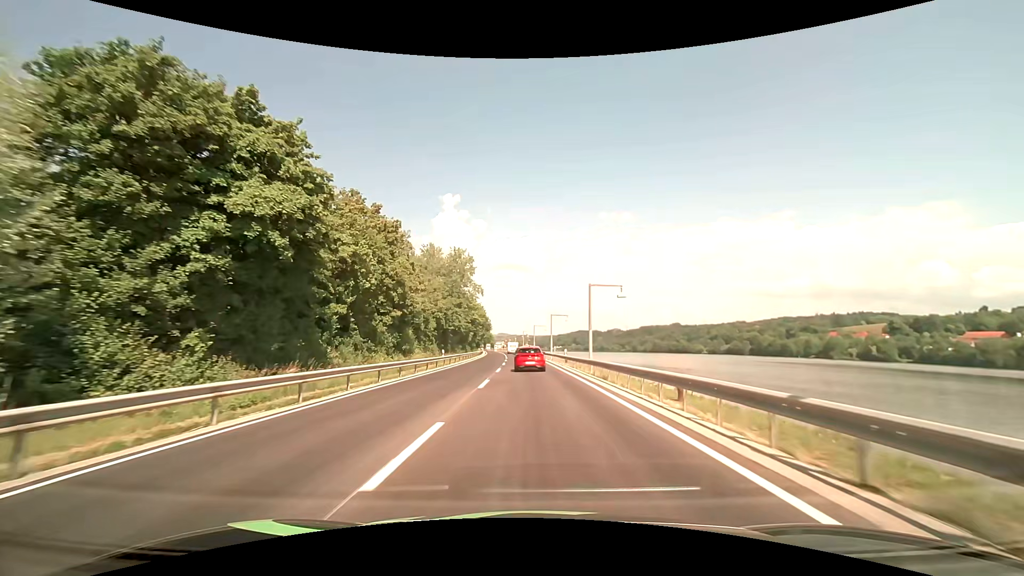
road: primary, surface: asphalt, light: Day
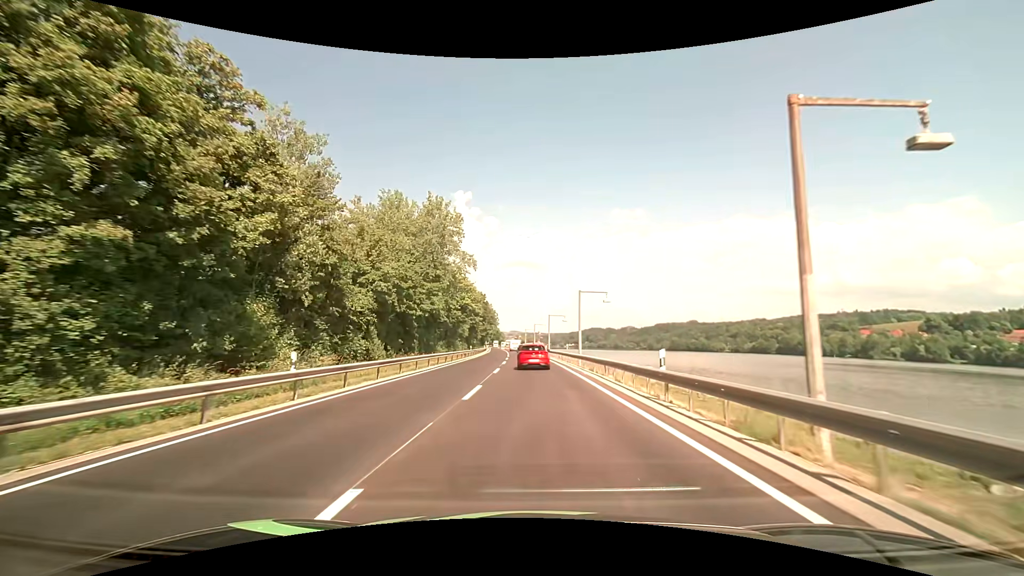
(-0.3, +28.3) m; -1°
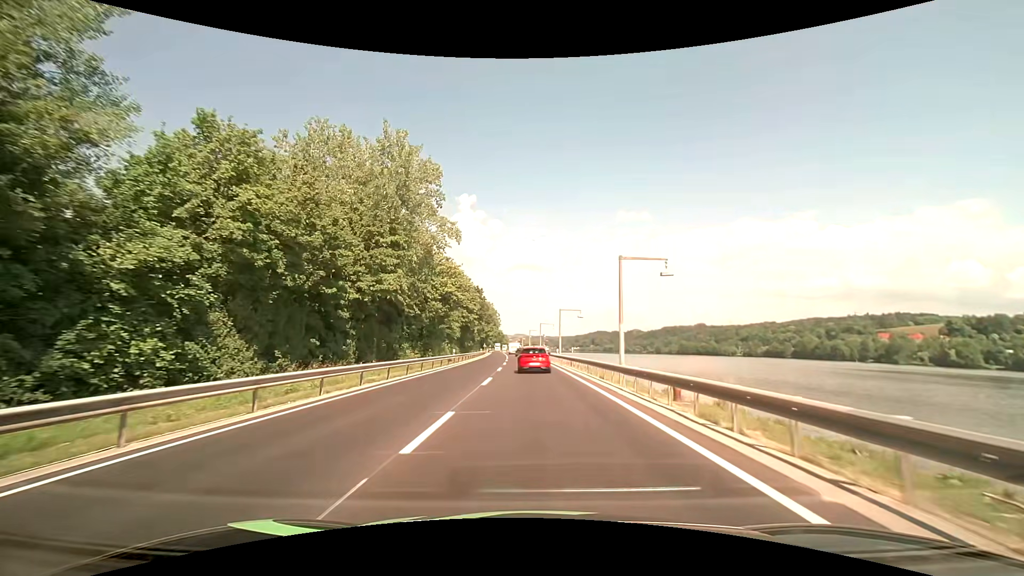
(-0.1, +18.2) m; -1°
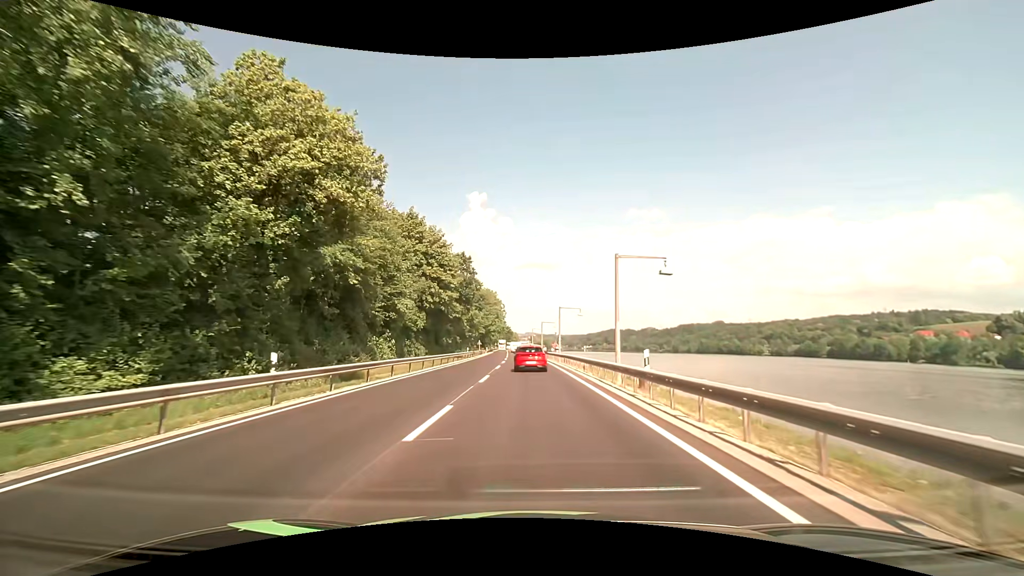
(-0.2, +35.3) m; -1°
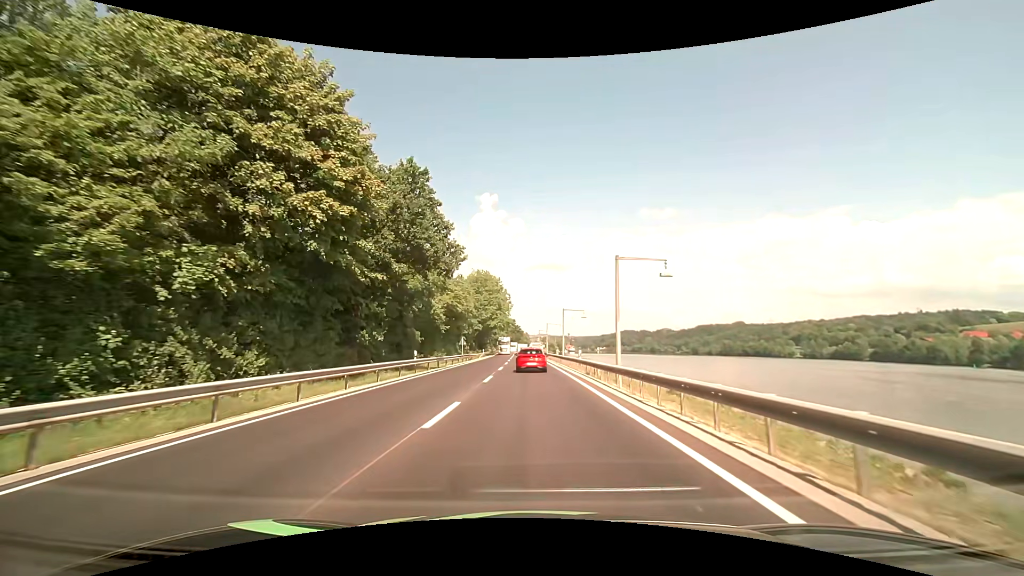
(-0.5, +34.7) m; -2°
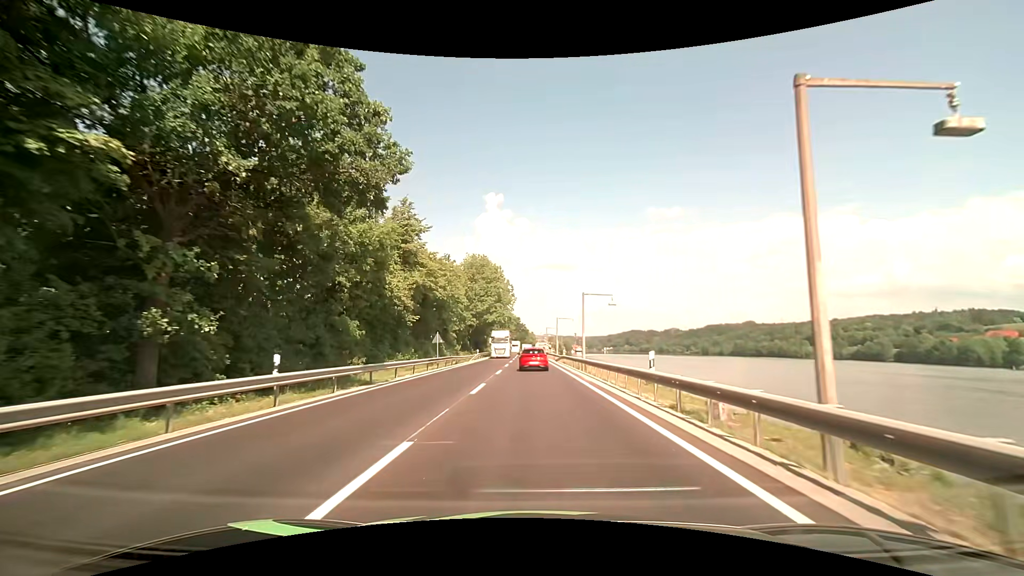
(-0.1, +17.6) m; -1°
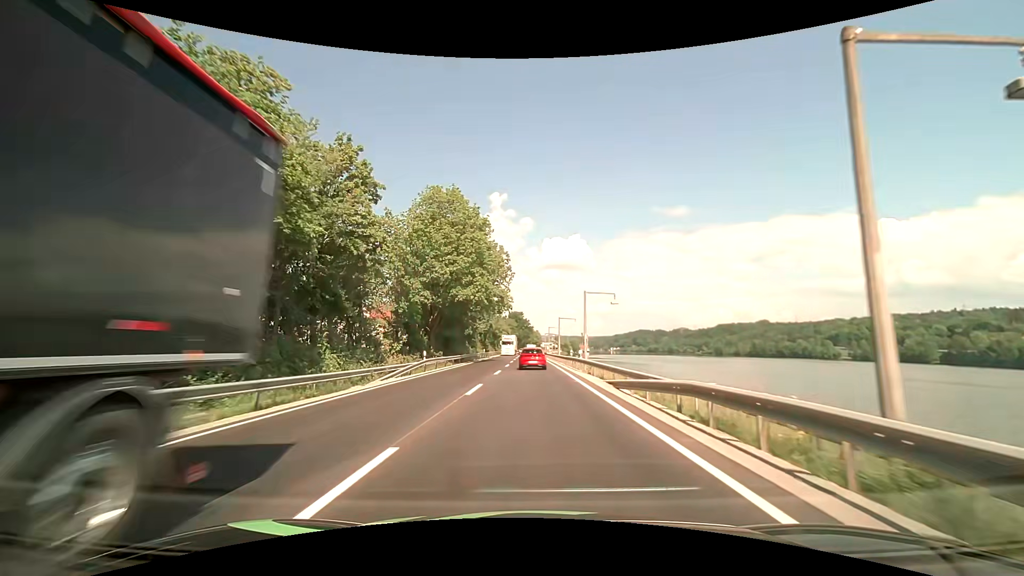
(-0.2, +36.6) m; 0°
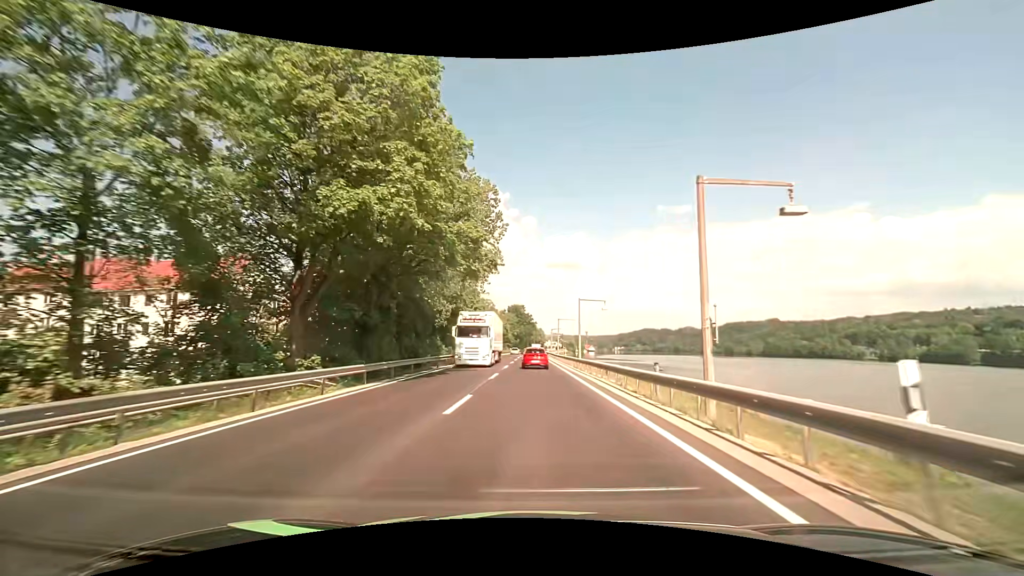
(-0.3, +28.6) m; 0°
(0, +10) (0, +20) (0, +30) (0, +40) (0, +50) (0, +60) (0, +70) (0, +80) (0, +90) (0, +100) m
